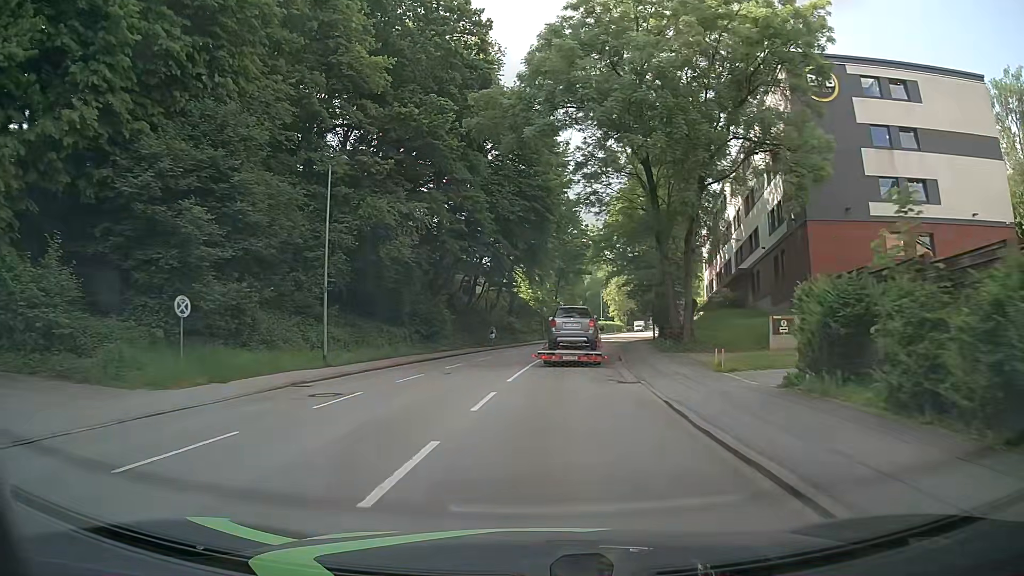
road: tertiary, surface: asphalt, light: Day
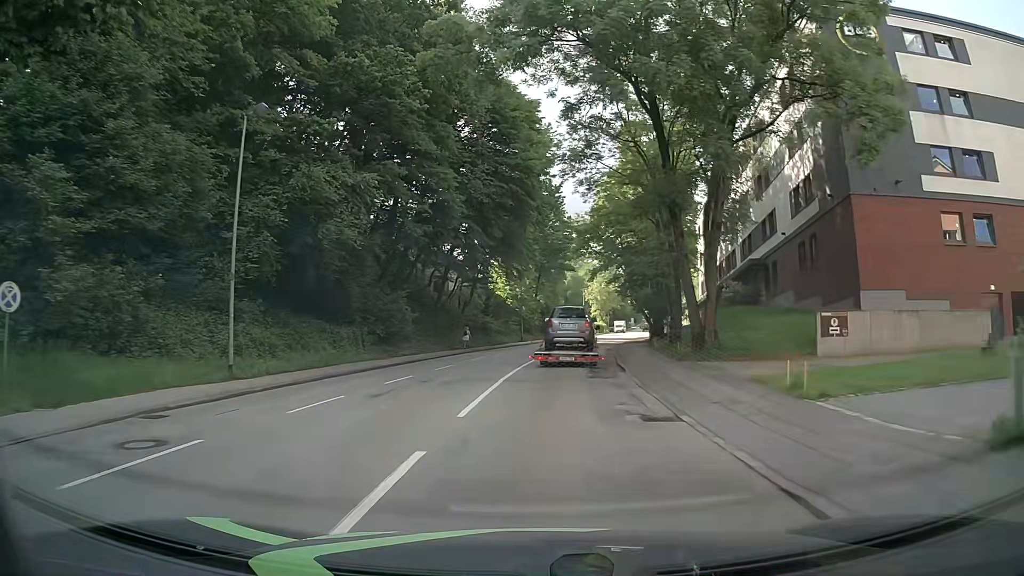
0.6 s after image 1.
(+0.1, +6.8) m; +2°
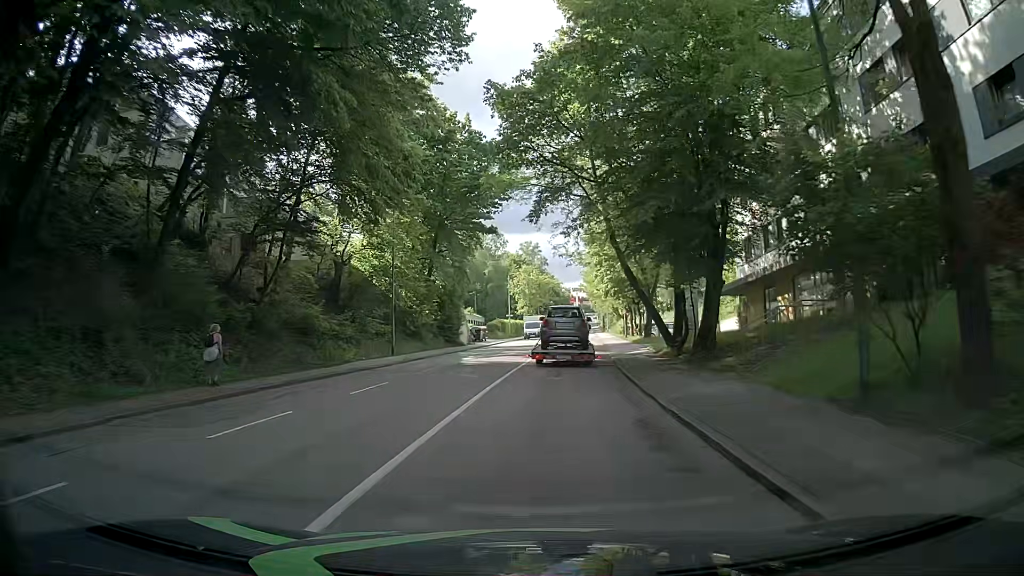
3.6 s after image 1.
(+1.8, +33.6) m; +6°
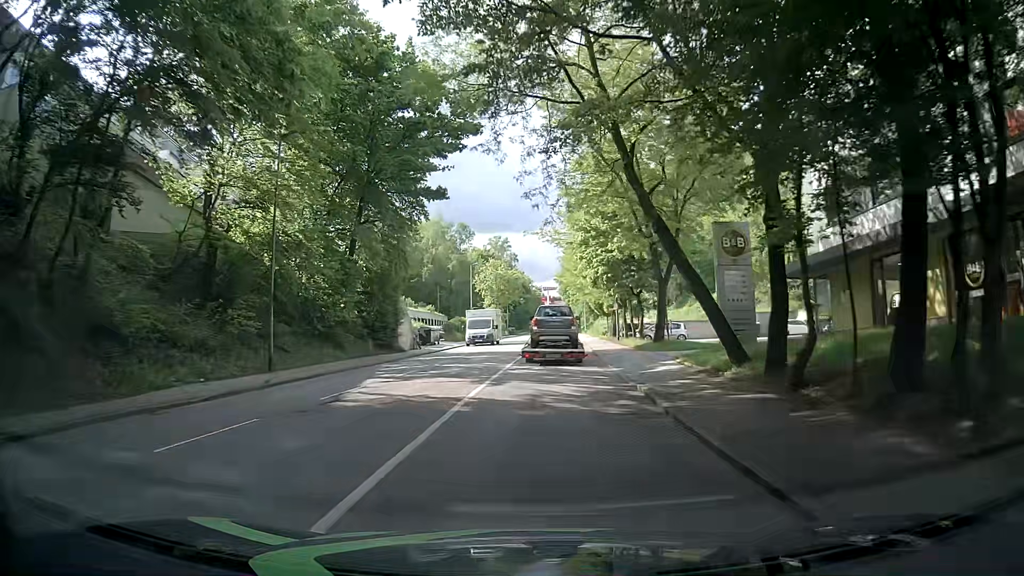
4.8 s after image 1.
(+0.3, +13.5) m; +2°
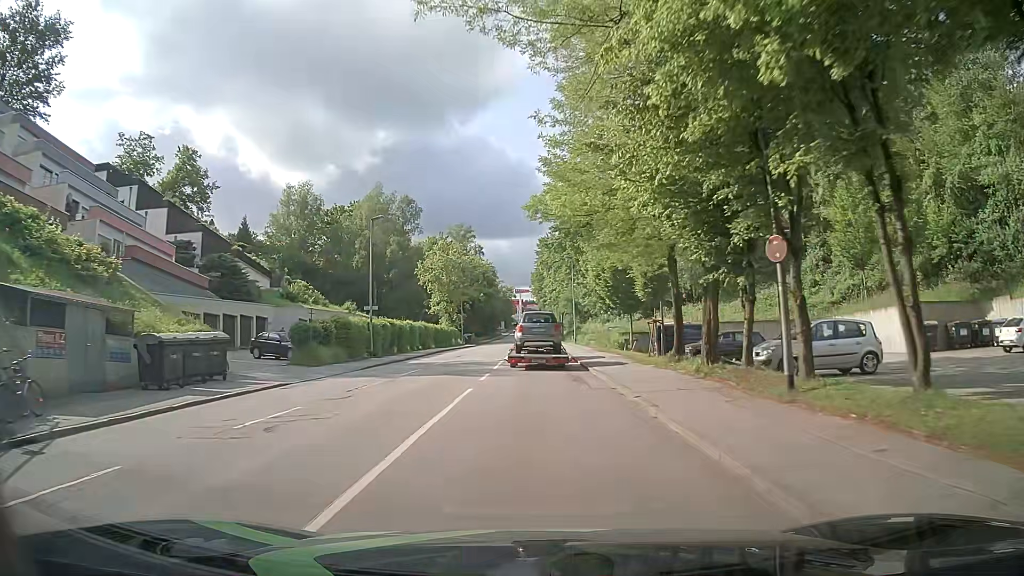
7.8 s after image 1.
(+1.1, +34.2) m; +3°
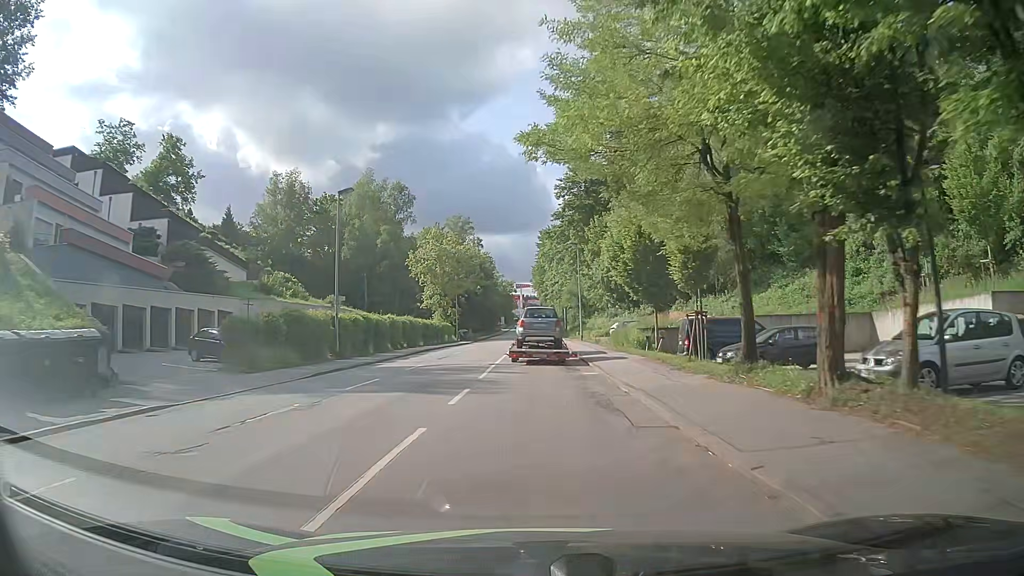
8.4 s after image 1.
(0.0, +7.0) m; -1°
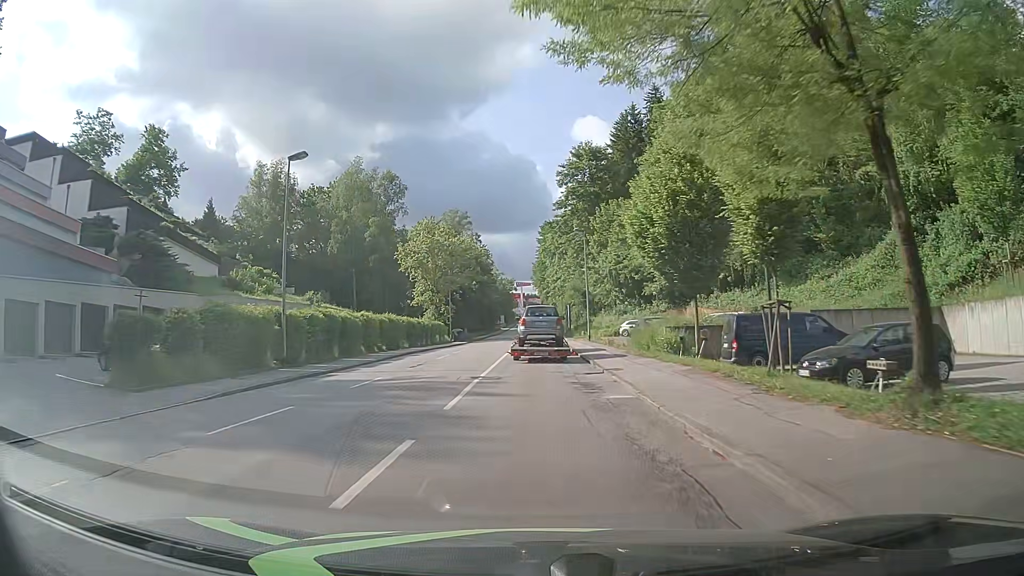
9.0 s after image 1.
(+0.1, +7.0) m; +1°
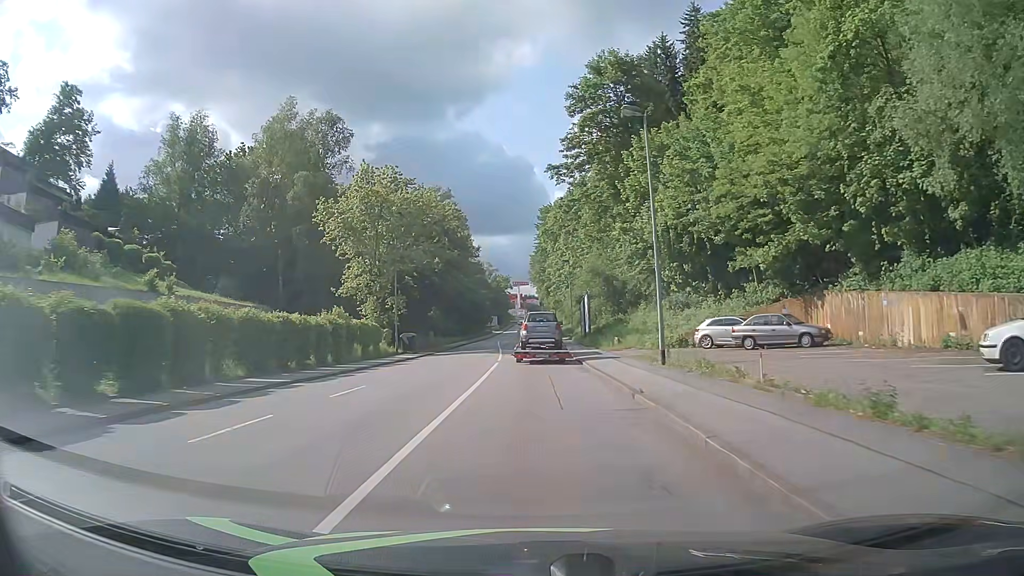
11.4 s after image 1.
(+0.1, +28.4) m; 0°
